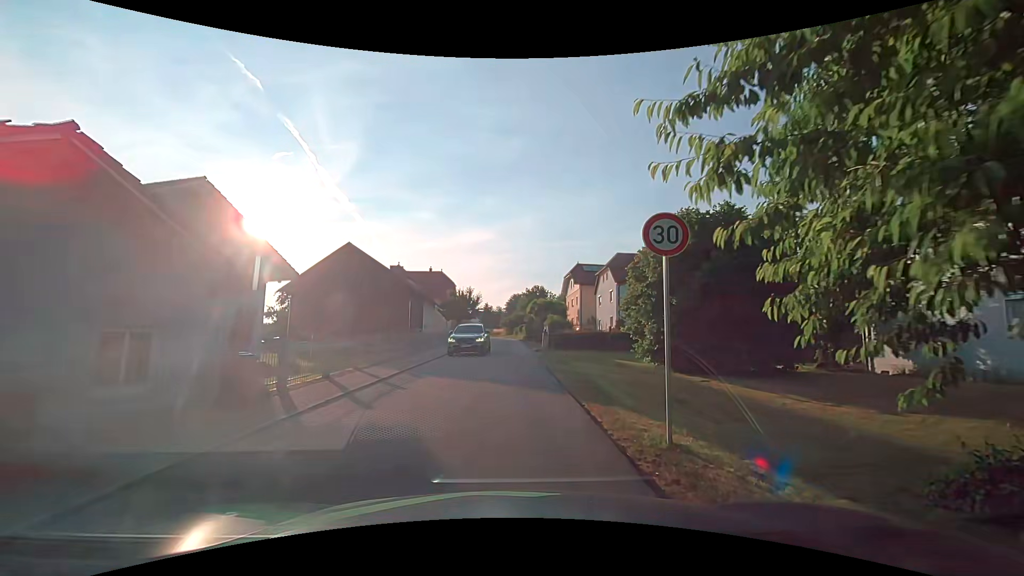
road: residential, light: Day
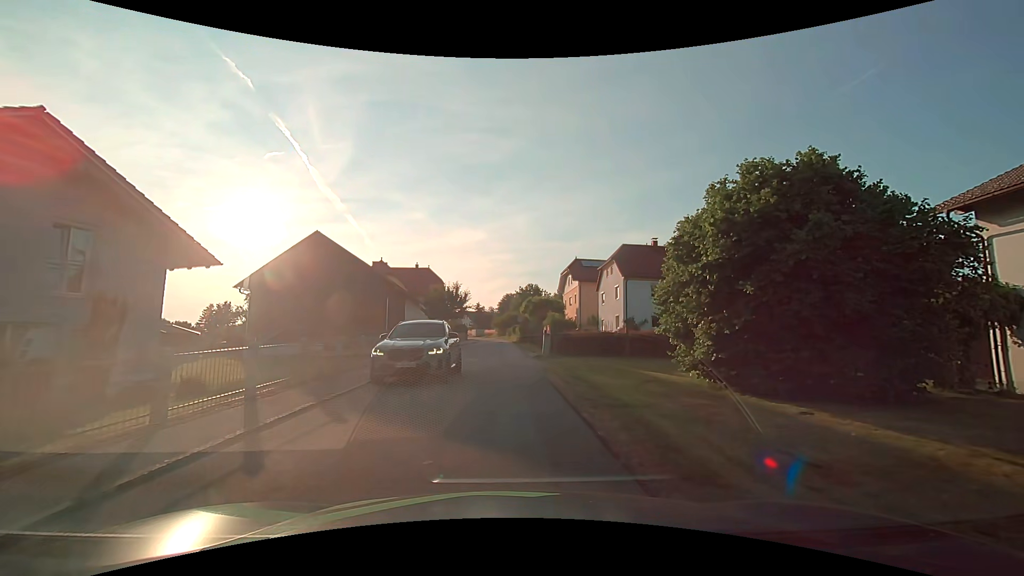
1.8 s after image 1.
(+0.1, +6.2) m; +1°
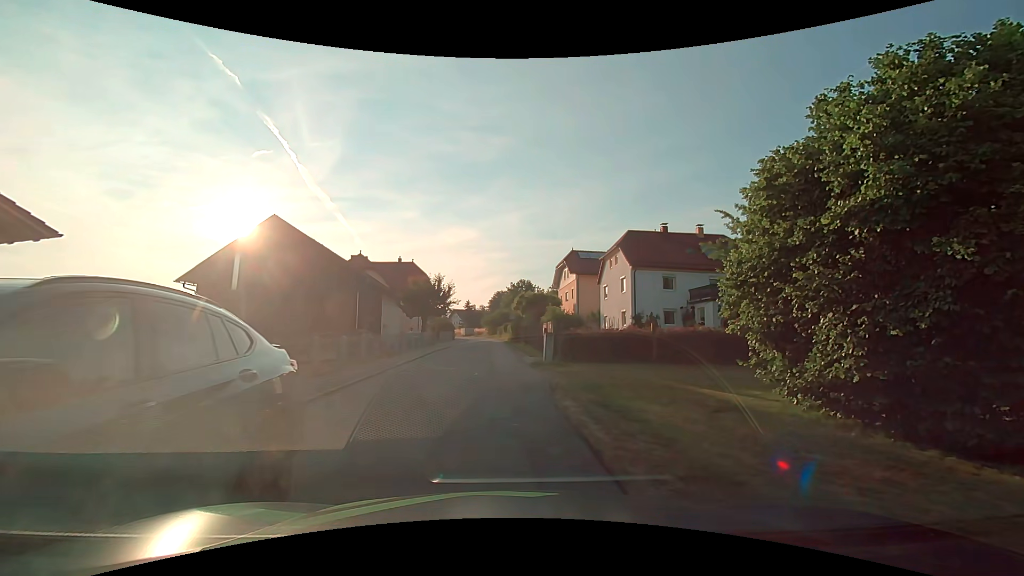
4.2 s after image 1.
(+0.1, +5.9) m; +1°
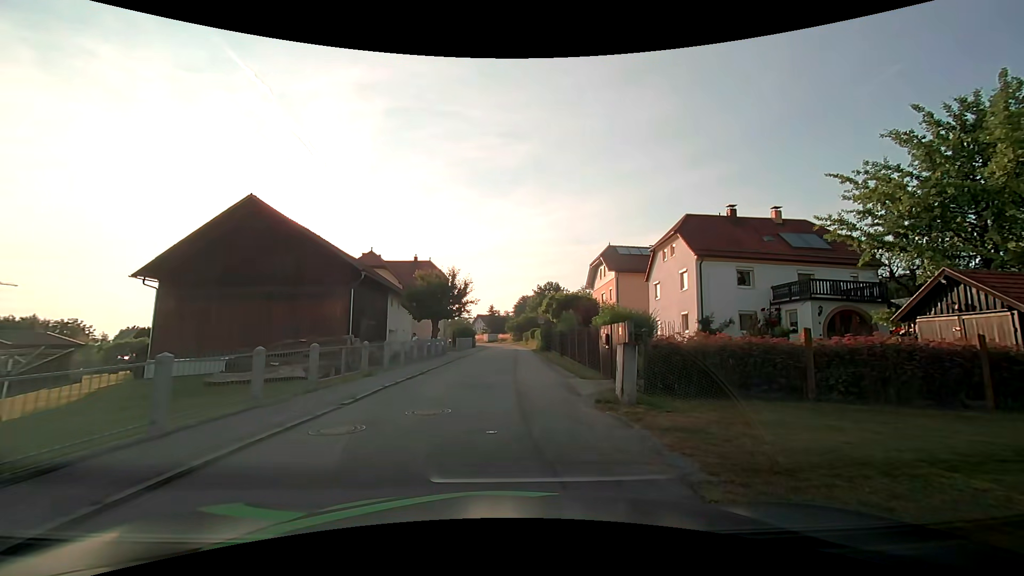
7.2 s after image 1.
(-0.2, +8.1) m; -2°
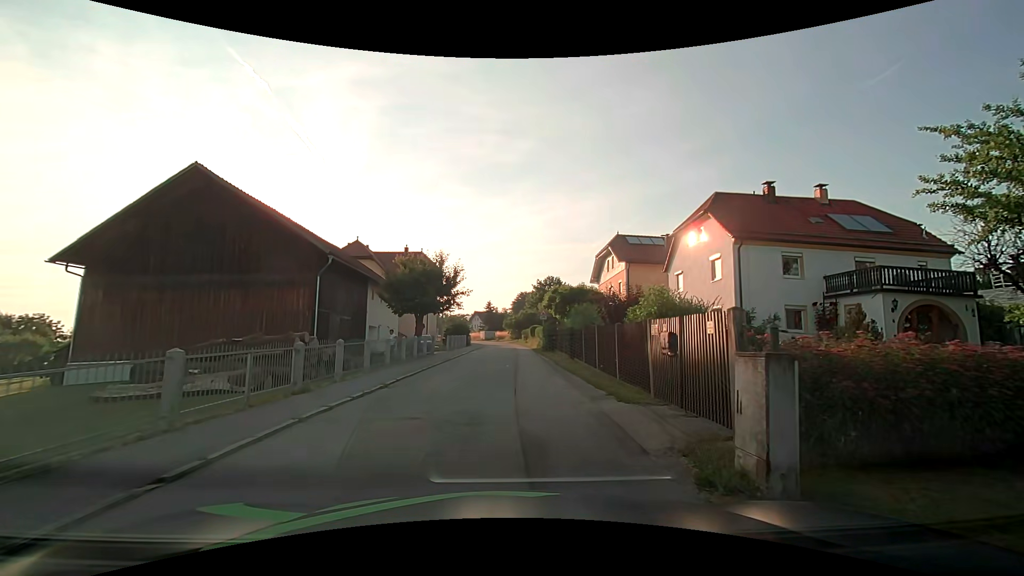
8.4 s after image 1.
(0.0, +5.2) m; 0°
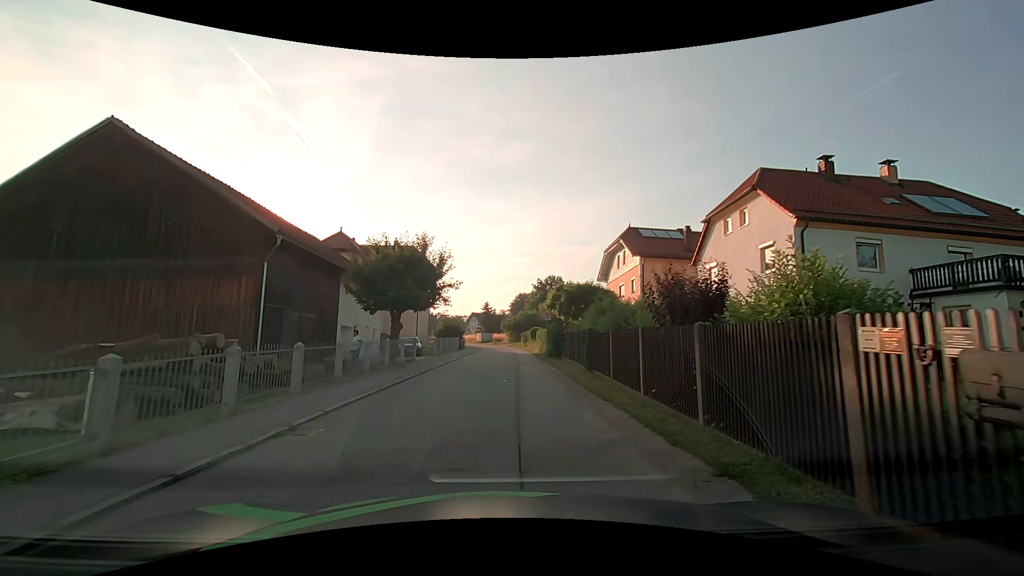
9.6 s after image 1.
(0.0, +5.5) m; 0°
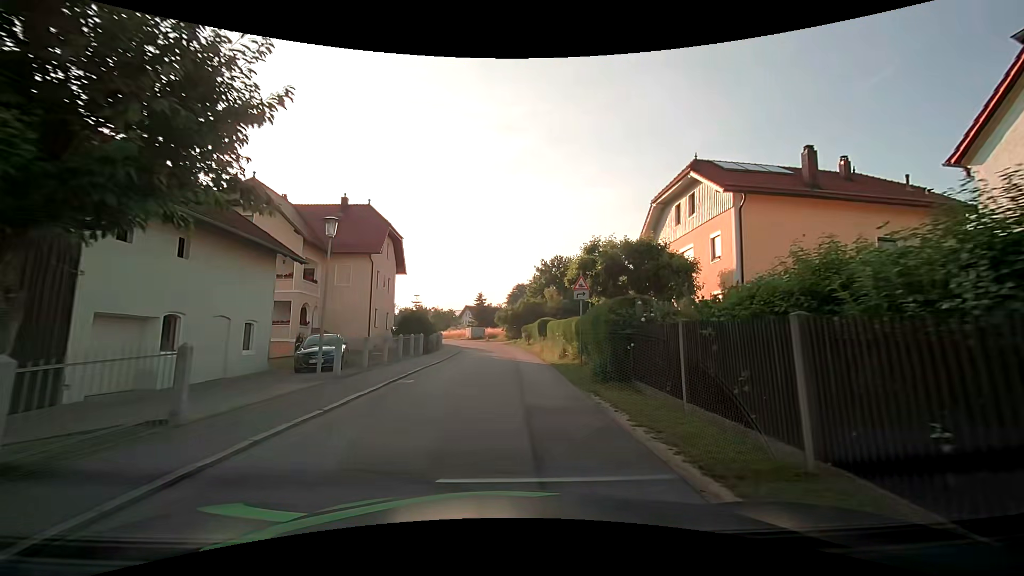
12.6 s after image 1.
(+0.1, +17.4) m; 0°
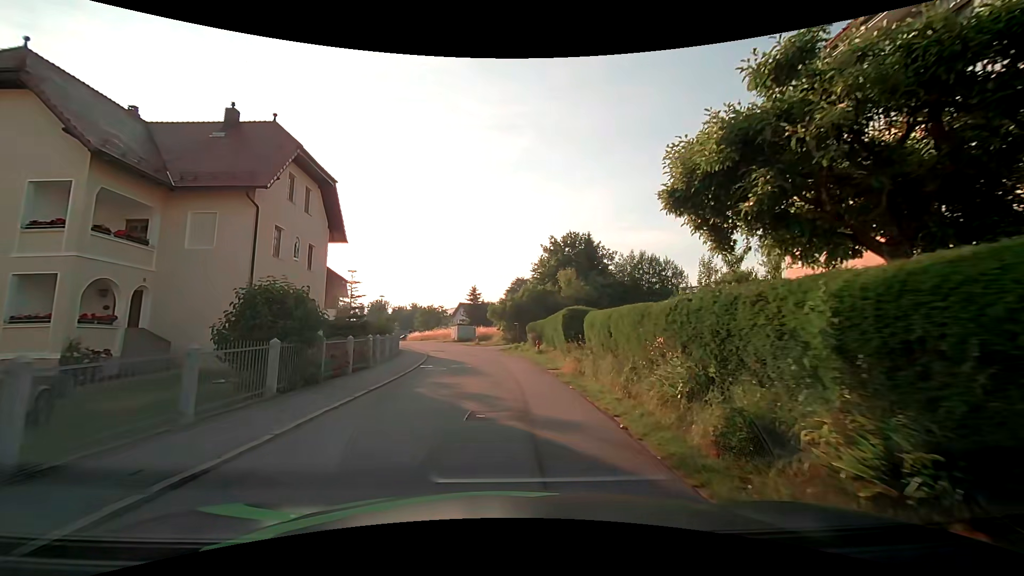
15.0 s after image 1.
(+0.1, +16.9) m; +1°
(0, +10) (0, +20) (-2, +30) (-4, +40) (-7, +49) (-10, +59) (-13, +68) (-17, +77) (-21, +87) (-24, +96) m
